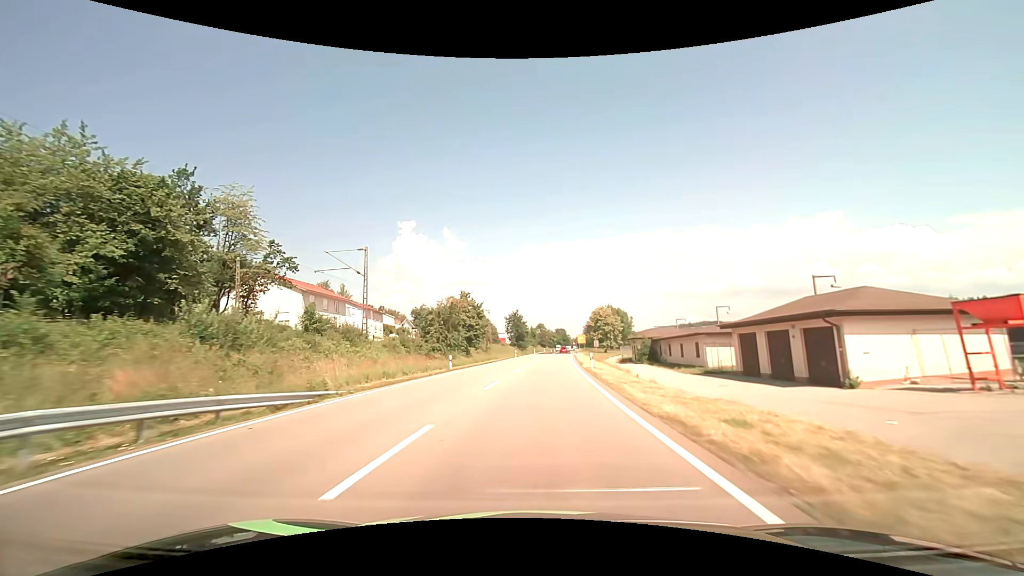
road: primary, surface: asphalt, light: Day
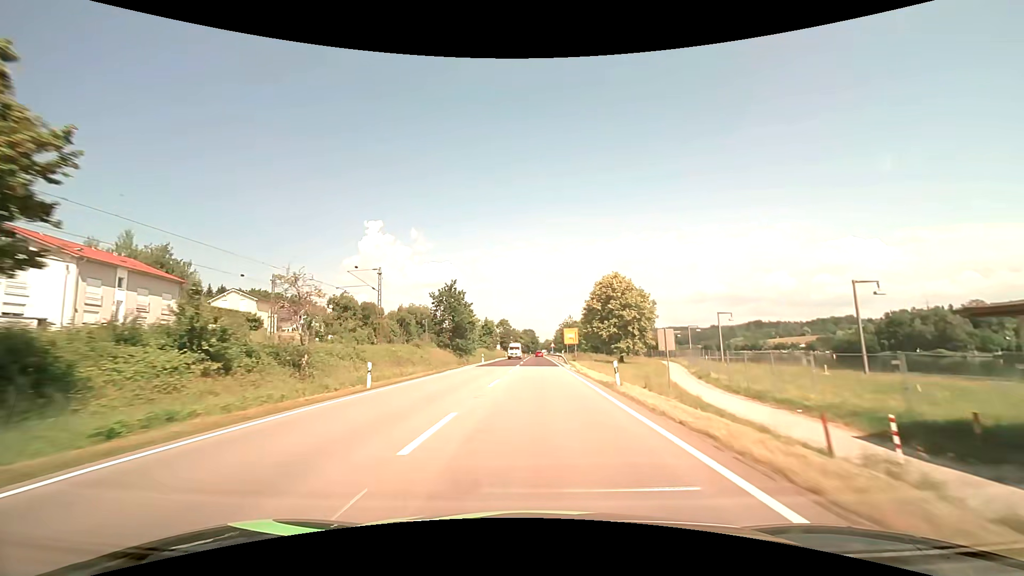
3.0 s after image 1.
(+2.4, +58.4) m; +4°
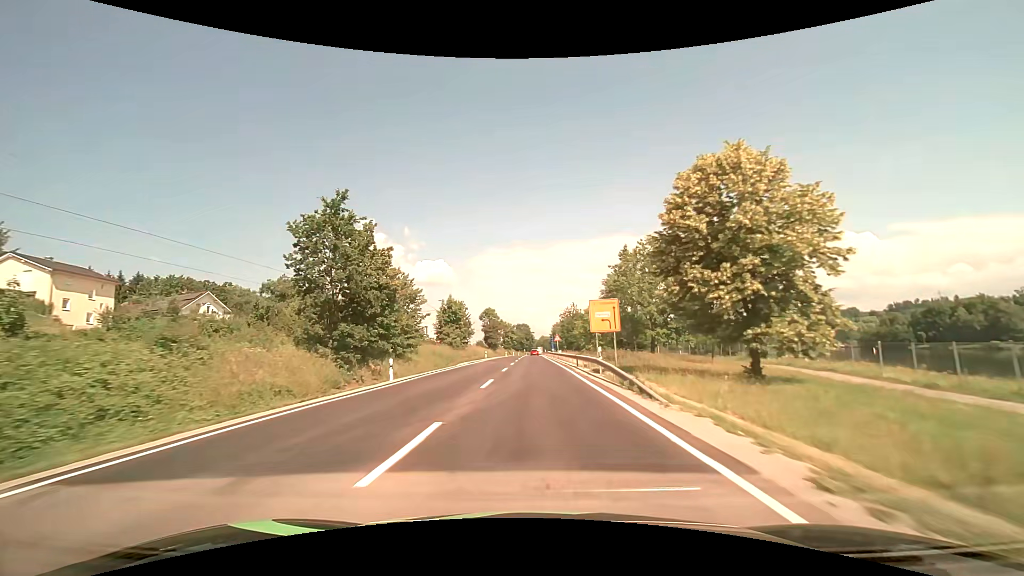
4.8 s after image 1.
(+0.4, +37.8) m; +1°
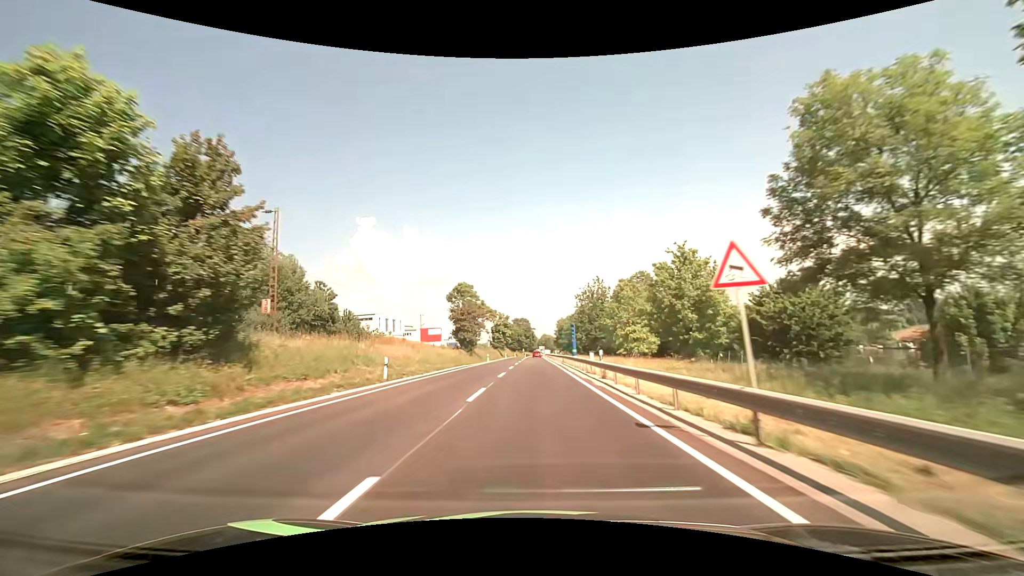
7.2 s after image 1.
(-0.1, +52.2) m; 0°
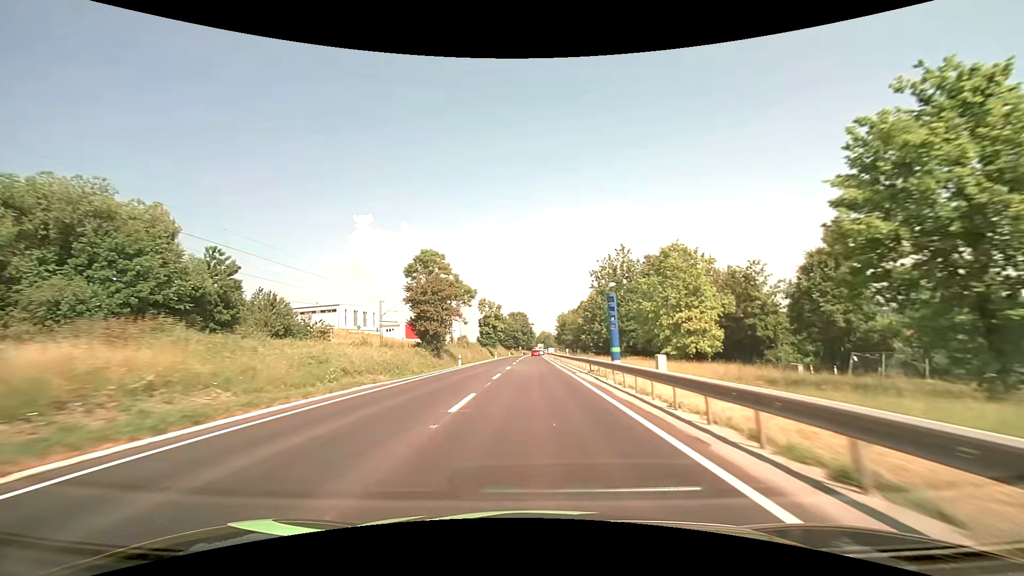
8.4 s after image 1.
(0.0, +26.4) m; 0°
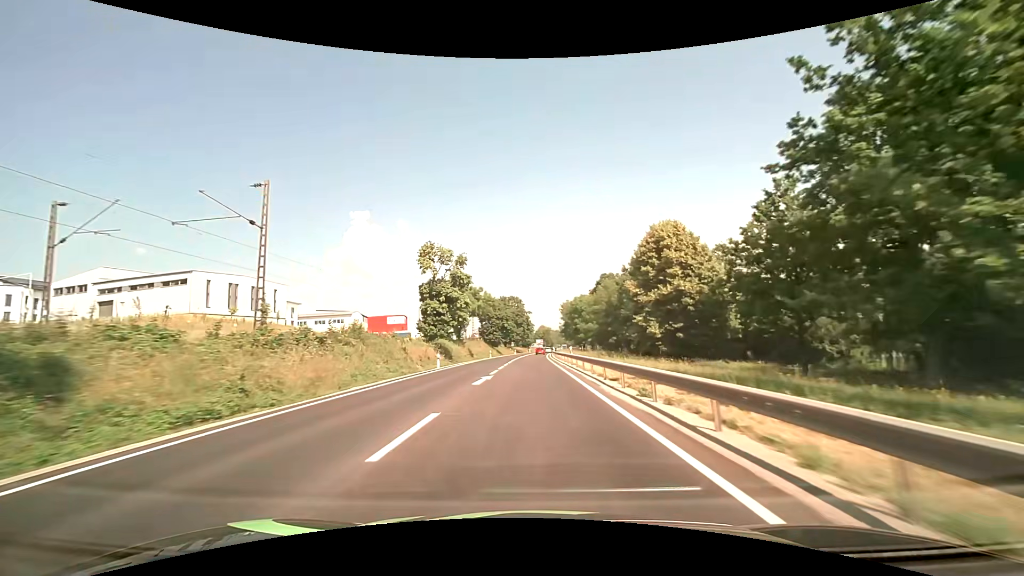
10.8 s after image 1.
(+0.1, +53.1) m; 0°
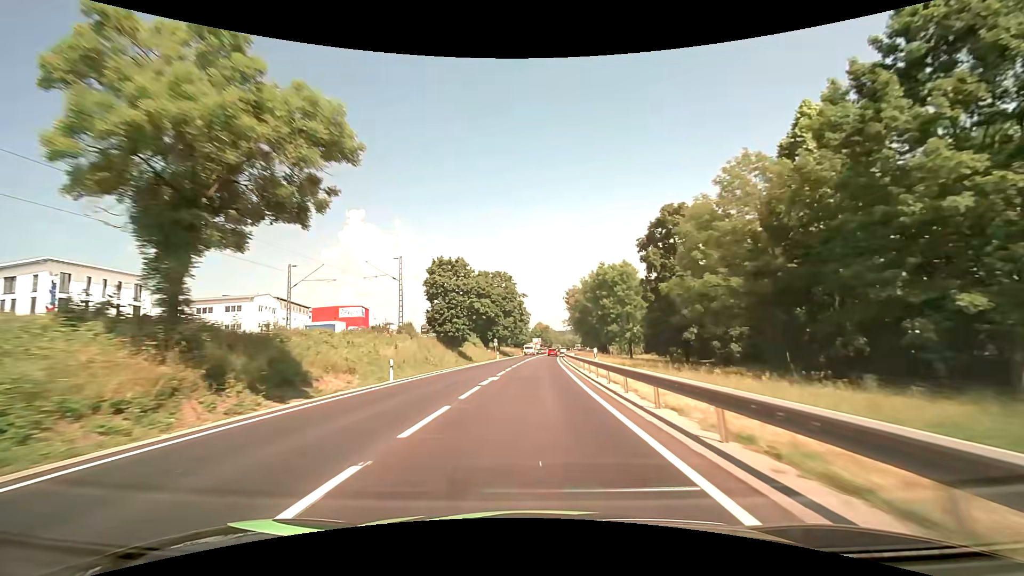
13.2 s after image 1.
(-0.1, +53.0) m; +1°
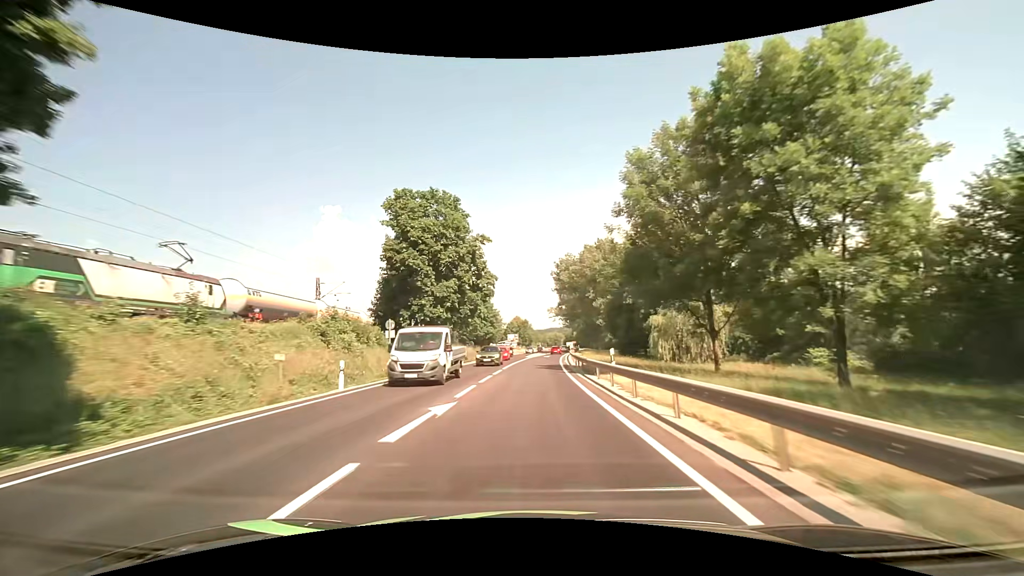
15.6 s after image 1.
(+0.6, +54.2) m; +2°
(0, +10) (0, +20) (0, +30) (+1, +40) (+1, +50) (+2, +60) (+2, +70) (+3, +80) (+4, +90) (+5, +100) m
